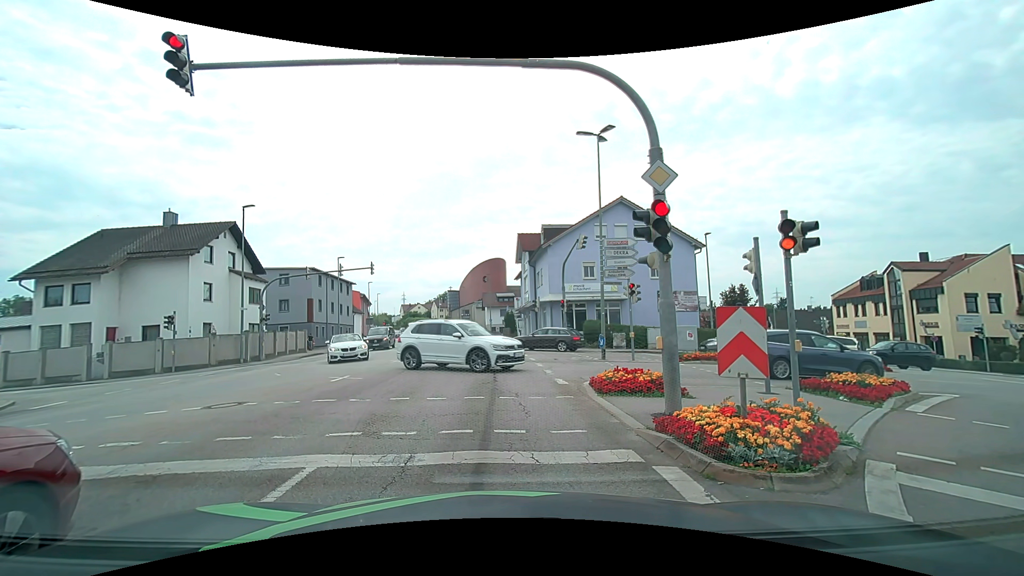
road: tertiary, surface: asphalt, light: Day
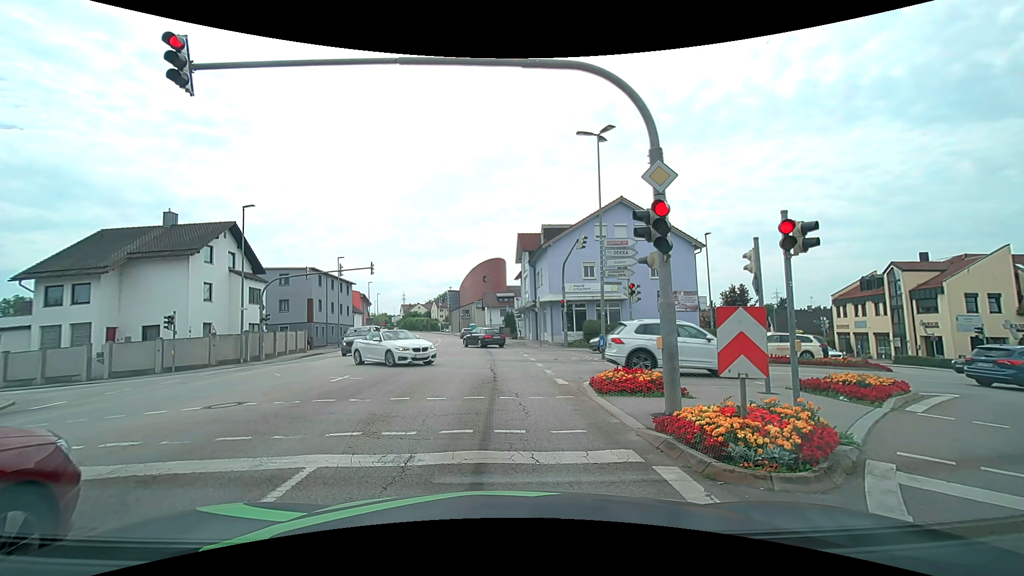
(0.0, 0.0) m; 0°
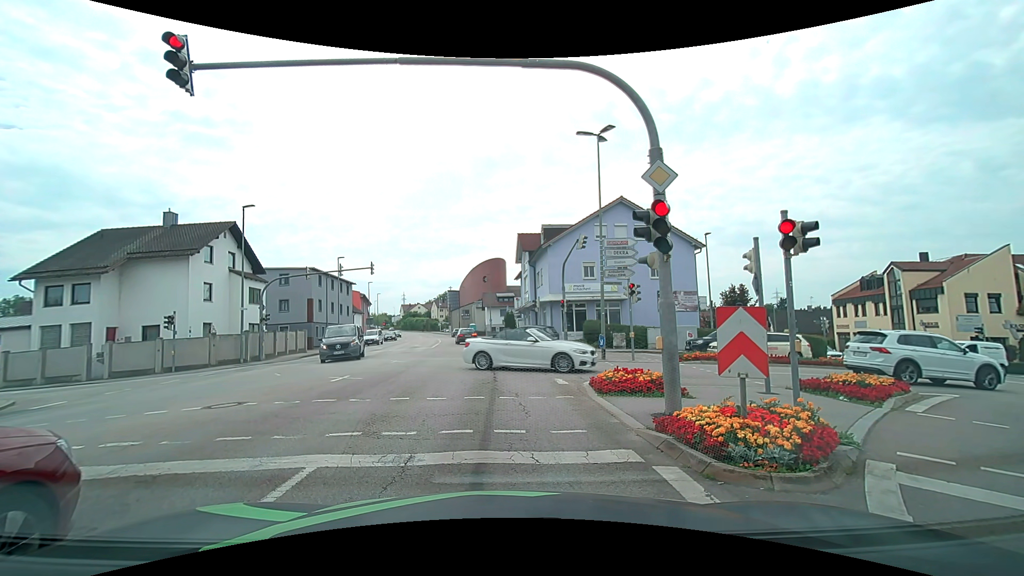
(0.0, 0.0) m; 0°
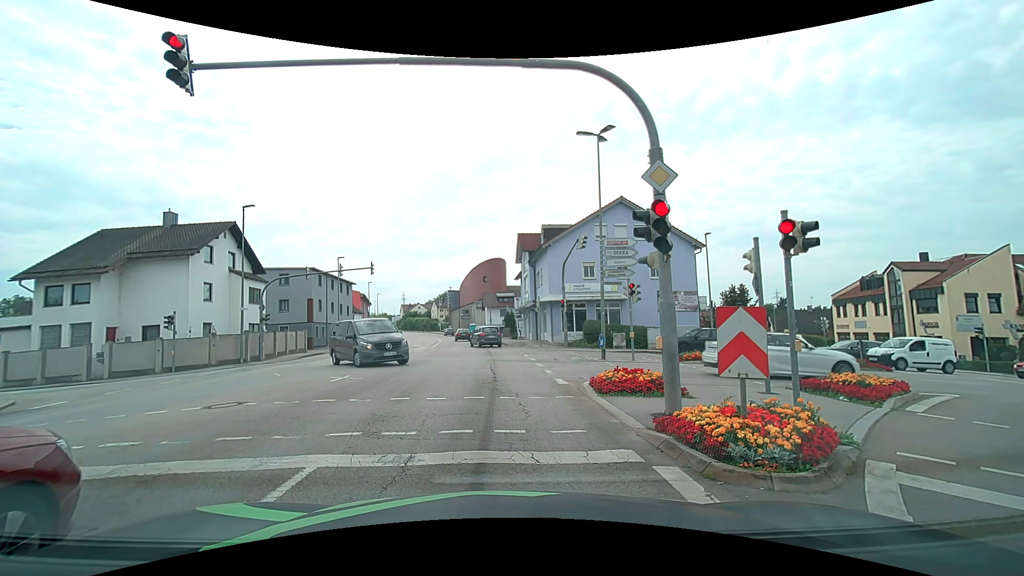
(0.0, 0.0) m; 0°
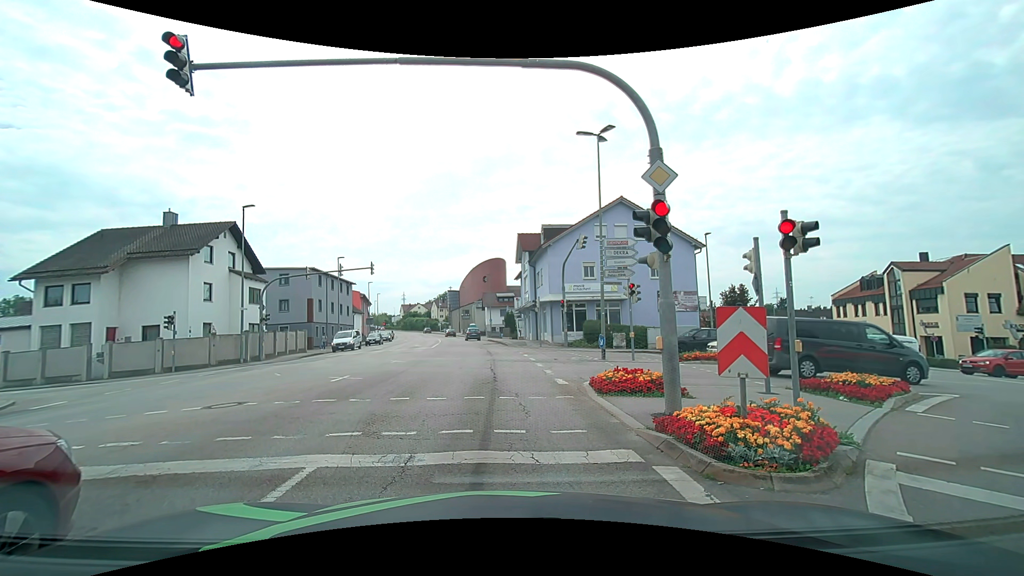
(0.0, 0.0) m; 0°
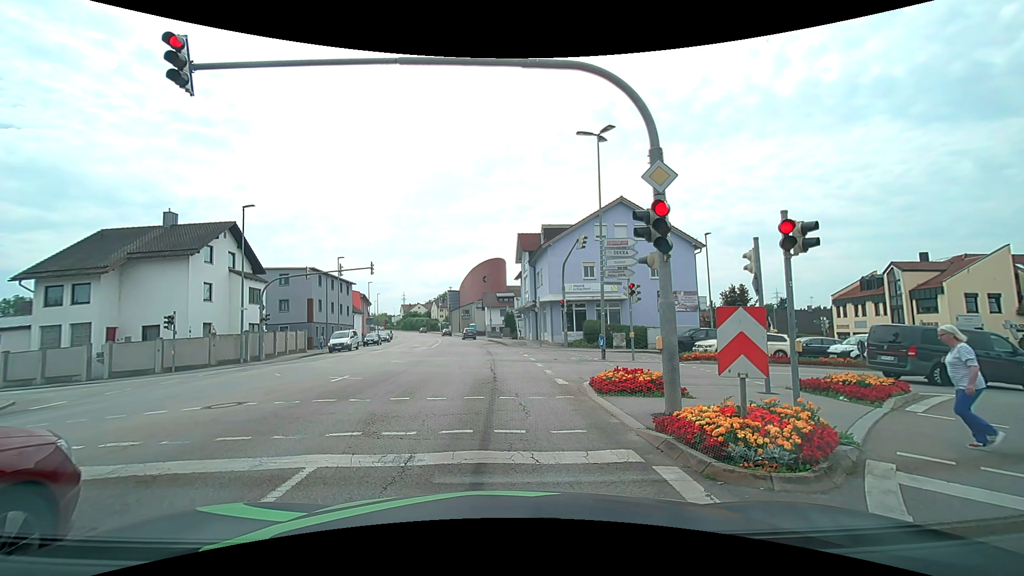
(0.0, 0.0) m; 0°
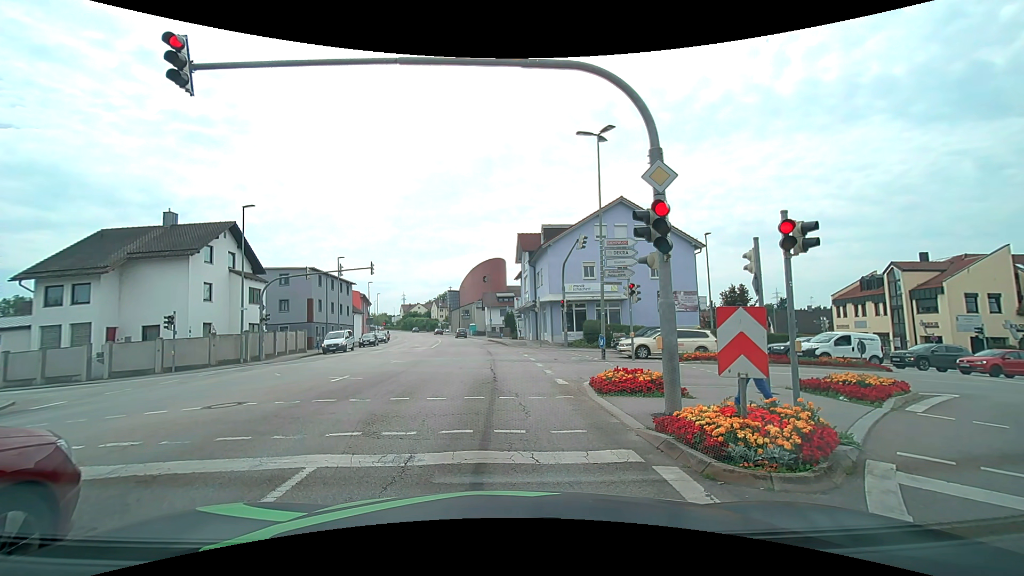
(0.0, 0.0) m; 0°
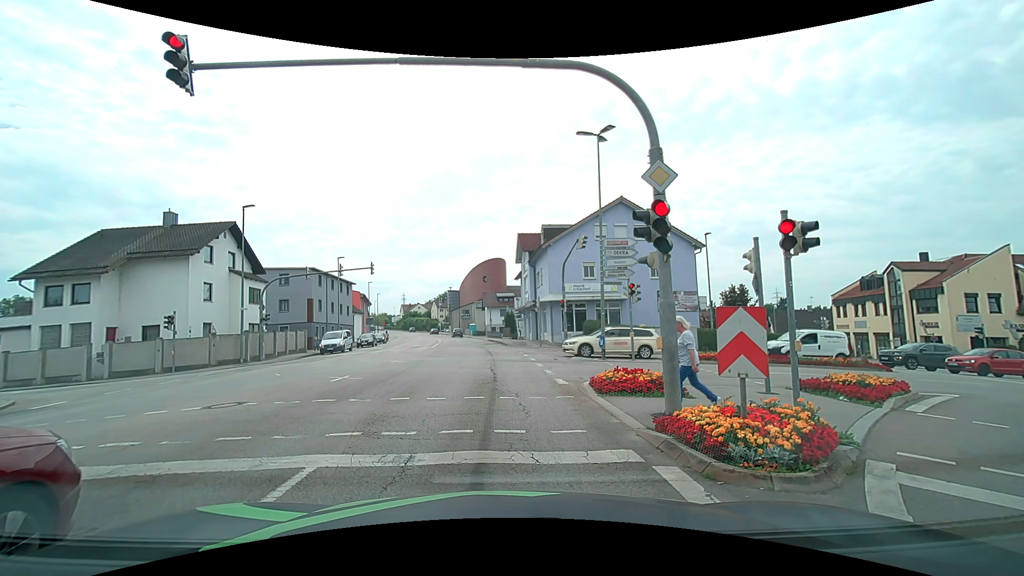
(0.0, 0.0) m; 0°
(0, +10) (-1, +20) (-1, +30) (-2, +40) (-3, +50) (-4, +60) (-6, +70) (-8, +79) (-10, +89) (-12, +99) m
